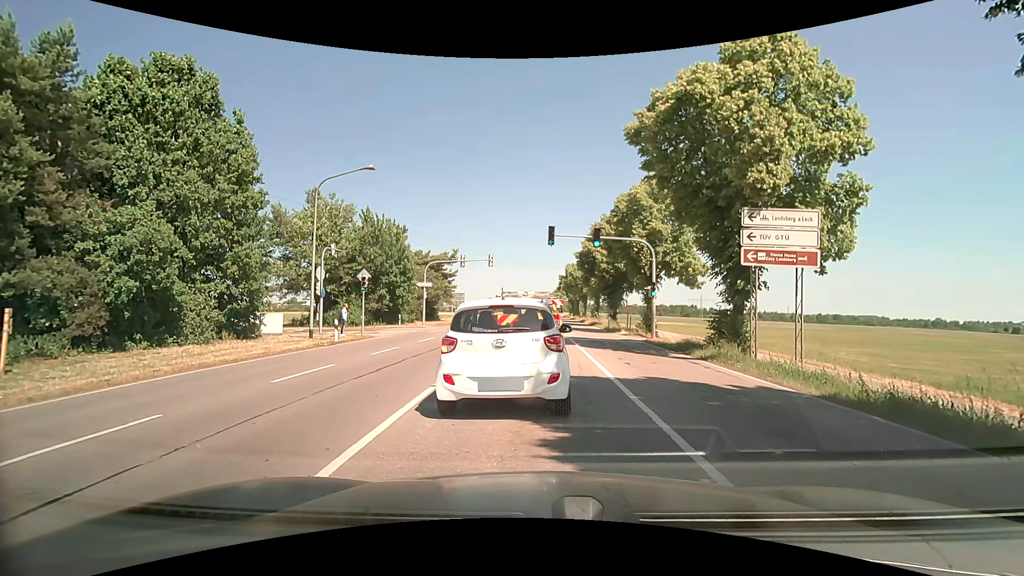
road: secondary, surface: asphalt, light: Day
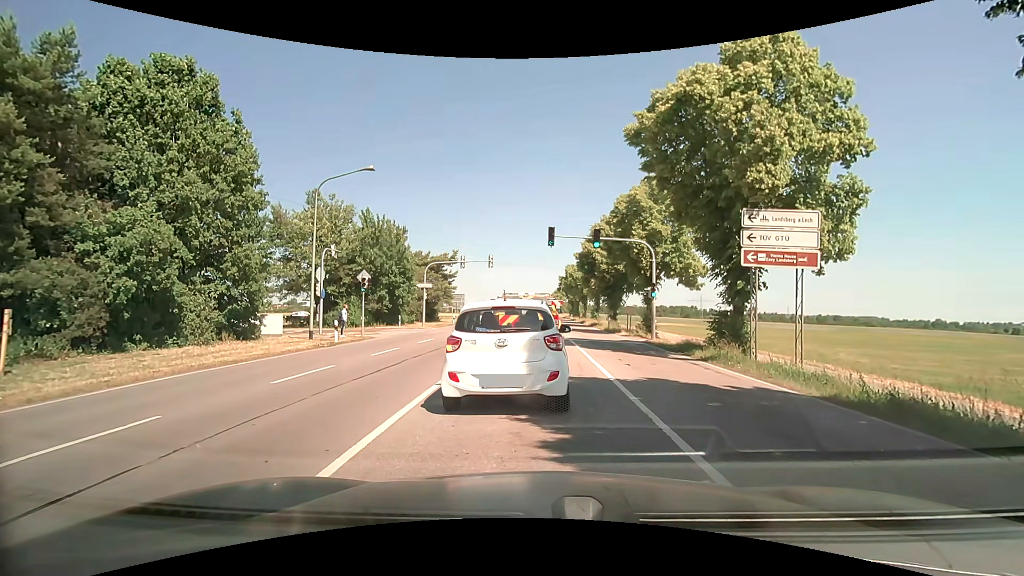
(0.0, 0.0) m; 0°
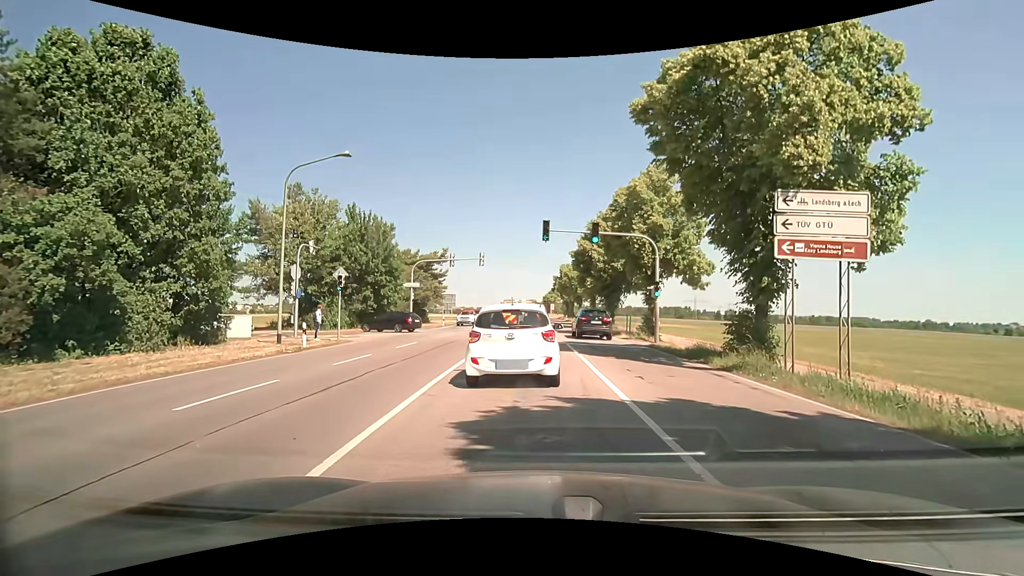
(0.0, +2.5) m; +1°
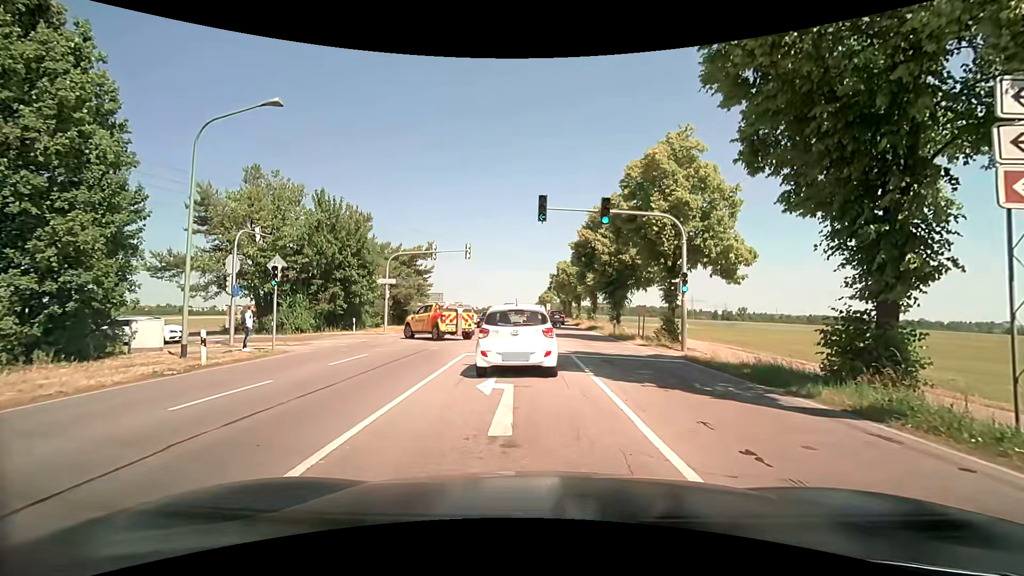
(-0.1, +6.0) m; -2°
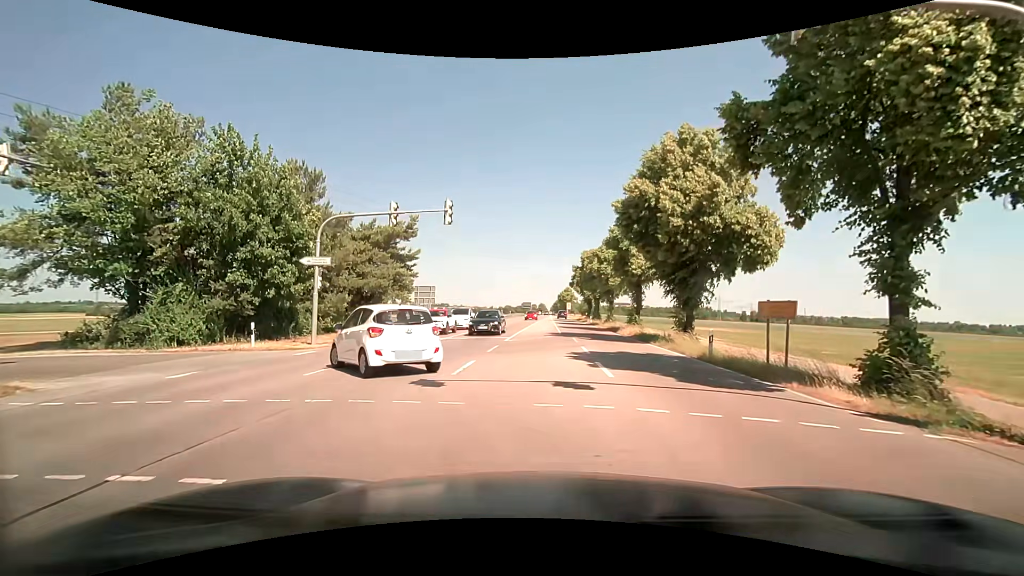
(-0.1, +14.7) m; -2°
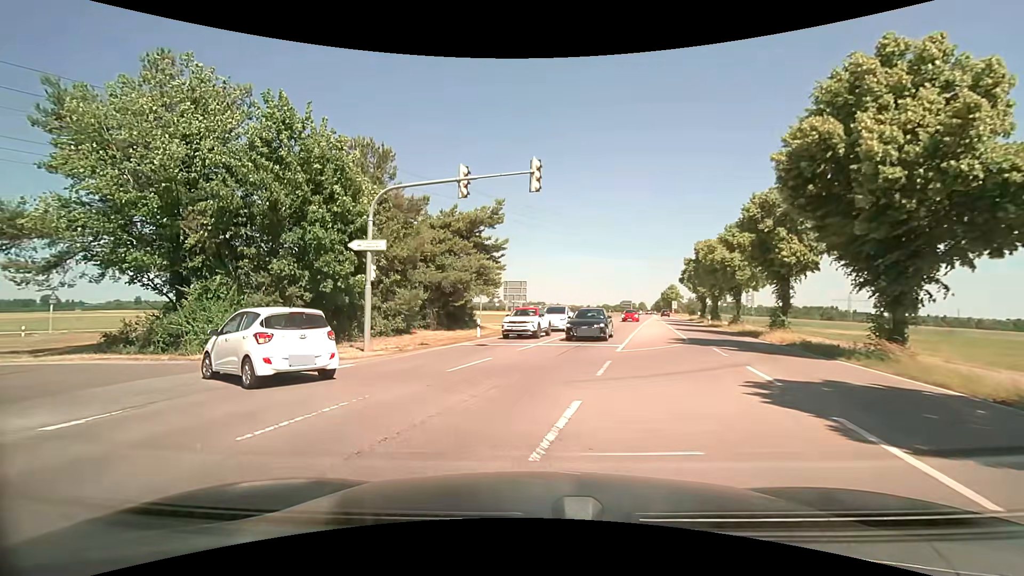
(-0.4, +6.2) m; -9°
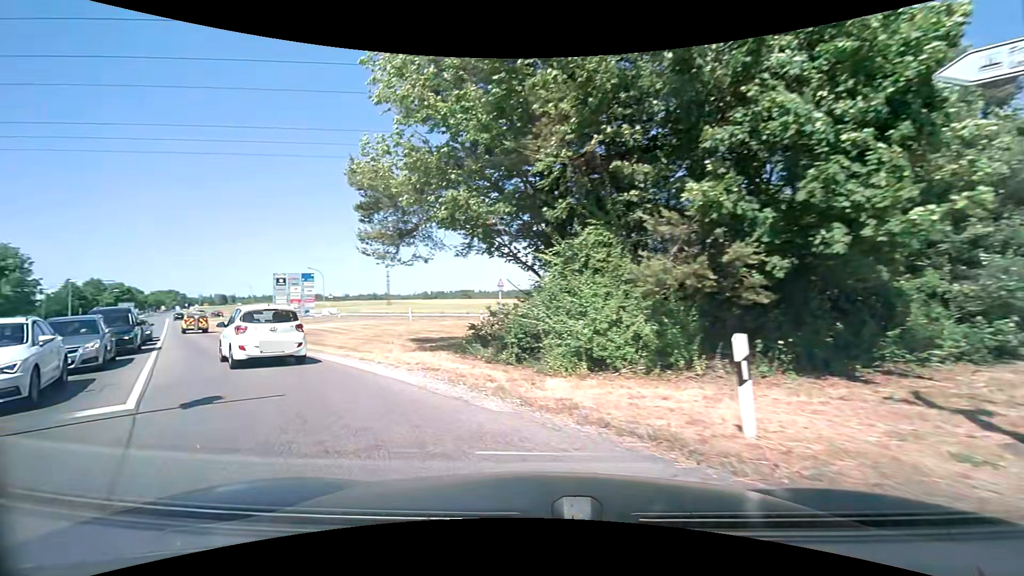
(-4.4, +11.5) m; -45°
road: tertiary
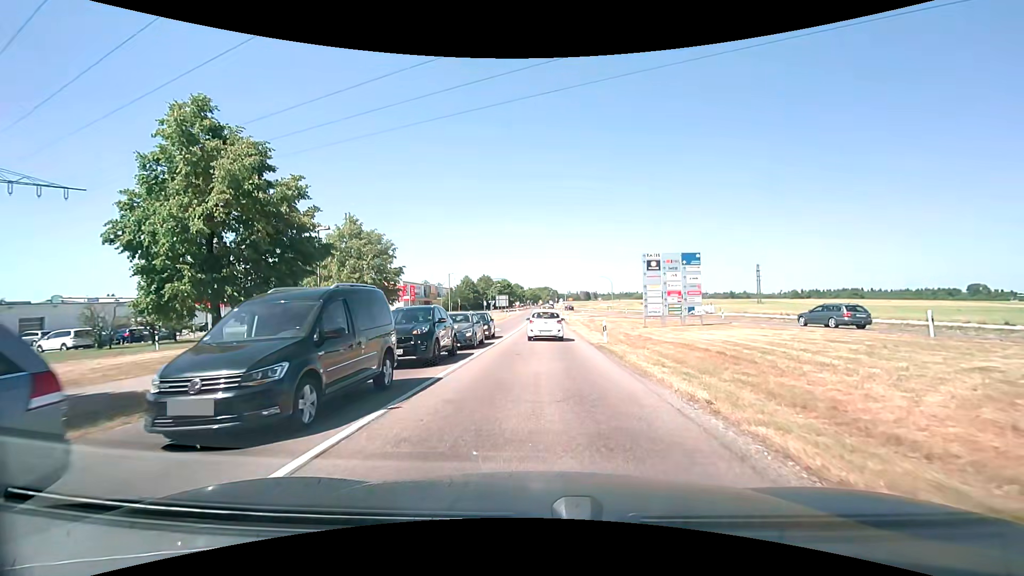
(-8.7, +15.3) m; -42°
(0, +10) (0, +20) (0, +30) (0, +40) (+1, +50) (+1, +60) (+1, +70) (+1, +80) (+1, +90) (+1, +100) m
